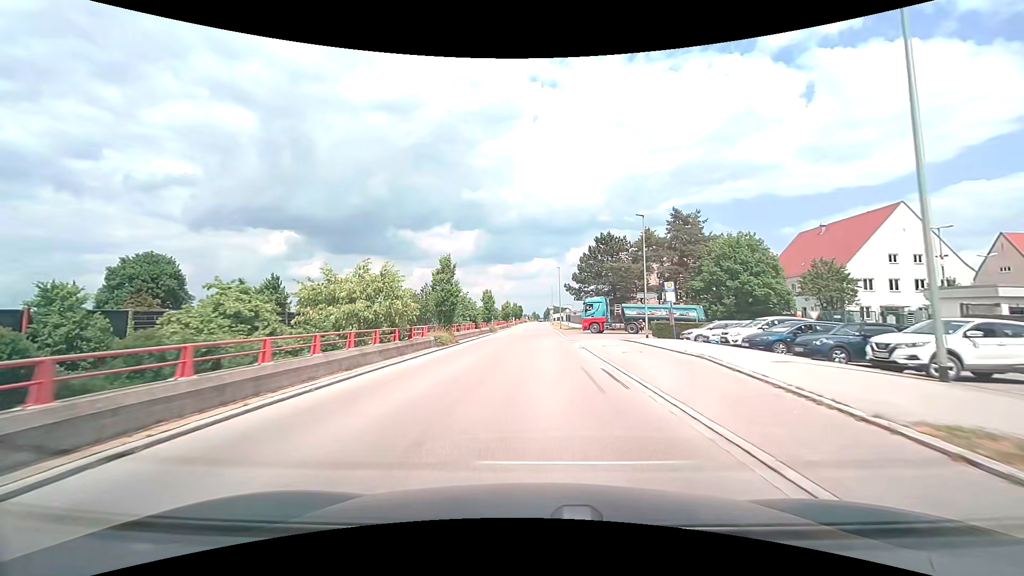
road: tertiary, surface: asphalt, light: Day
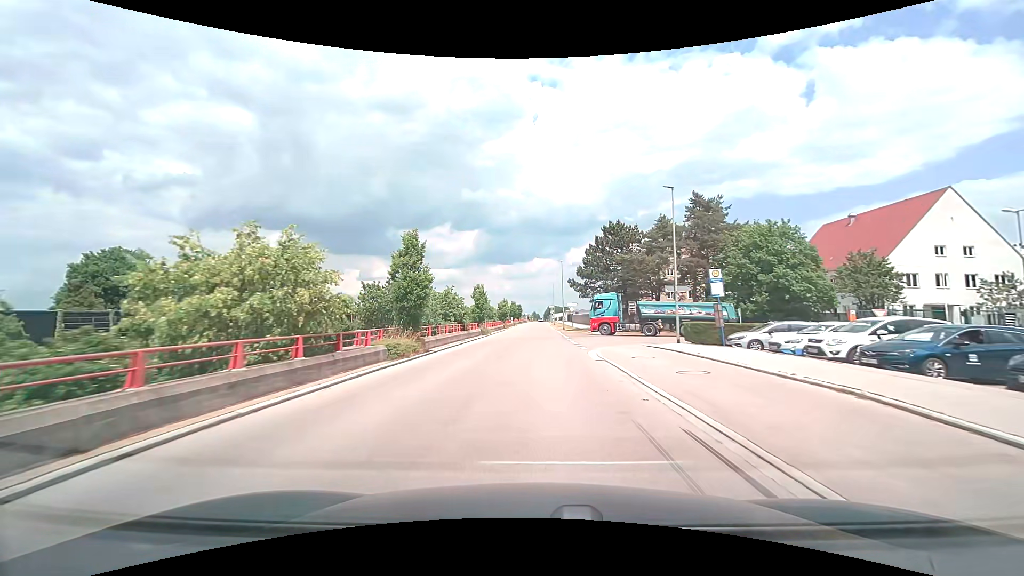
(0.0, +7.6) m; 0°
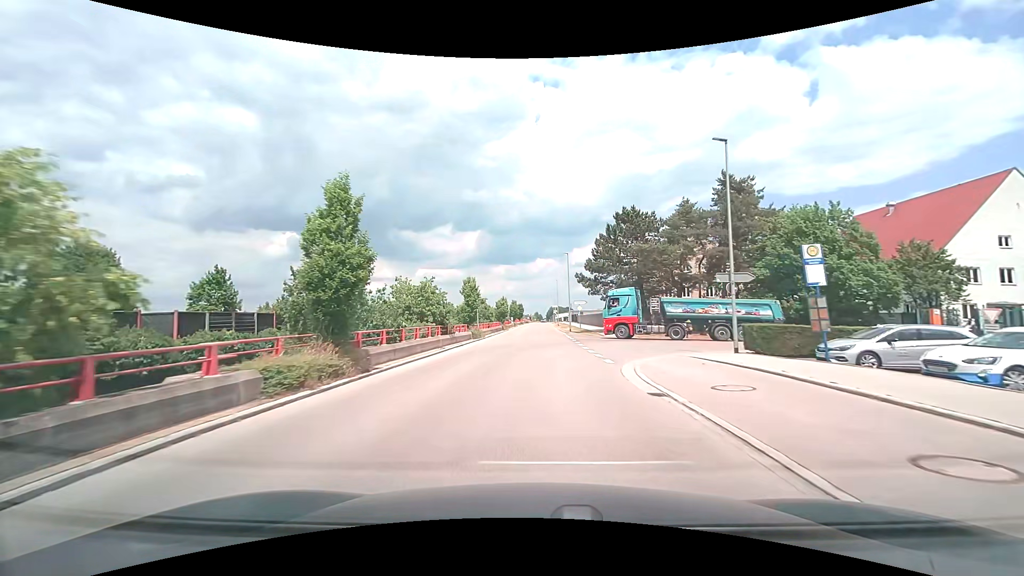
(0.0, +7.5) m; 0°
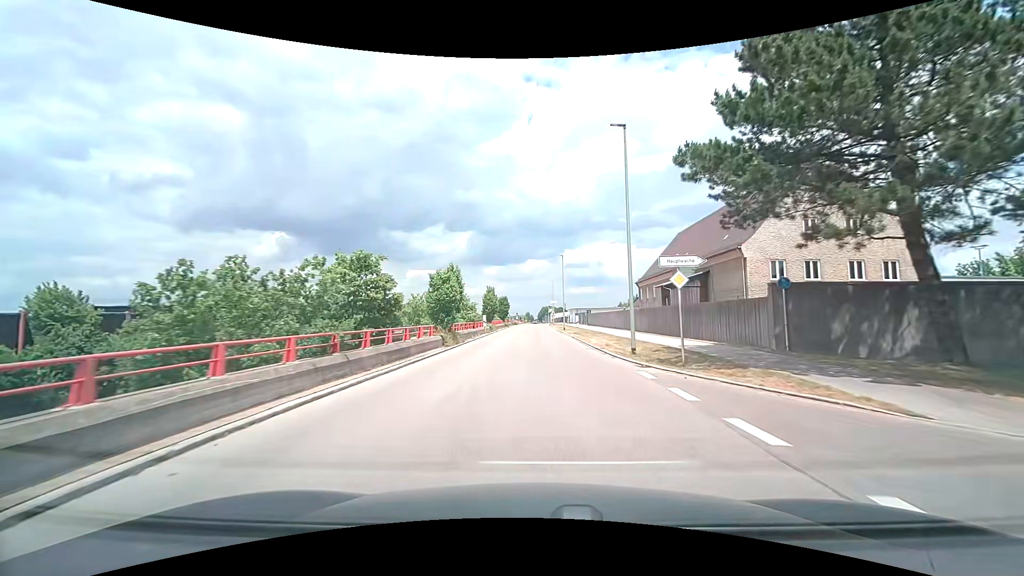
(-0.3, +37.0) m; +1°
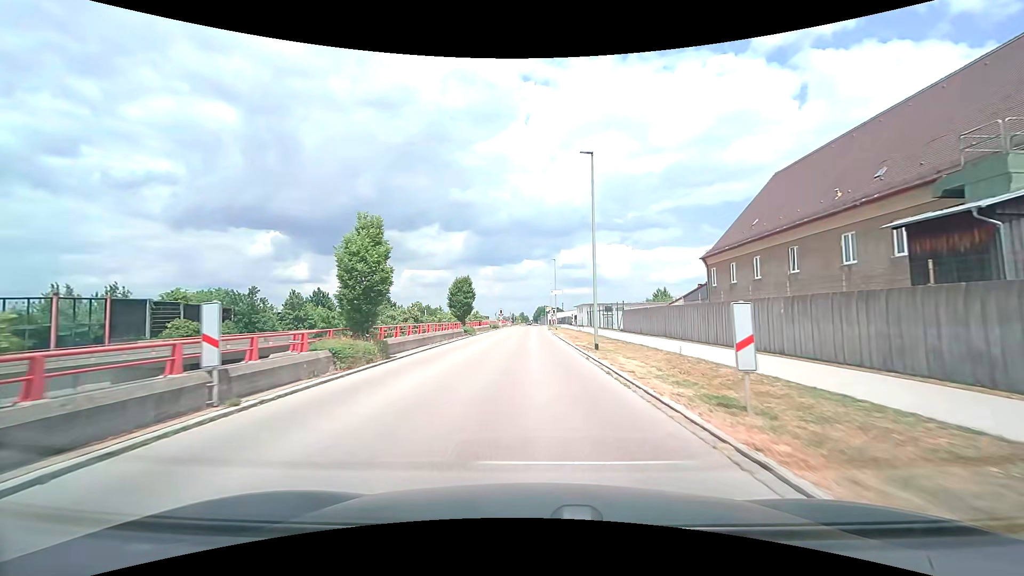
(+0.4, +36.5) m; 0°
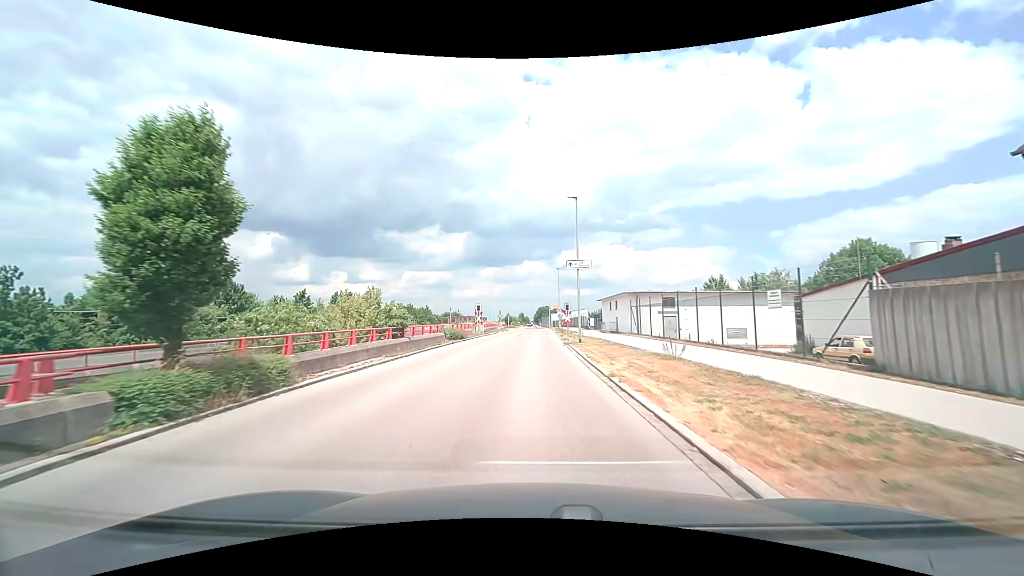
(0.0, +31.9) m; 0°
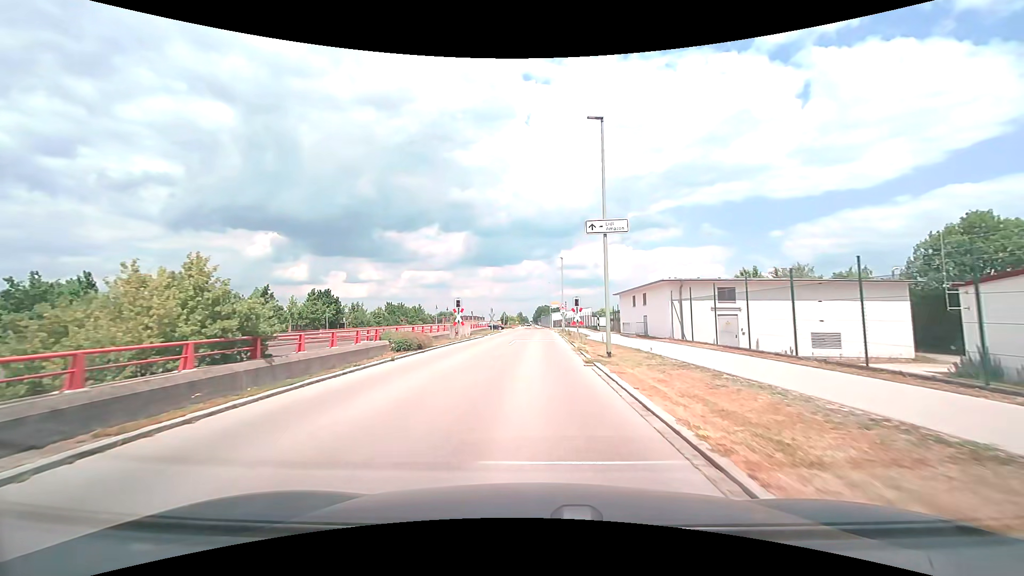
(0.0, +11.8) m; 0°
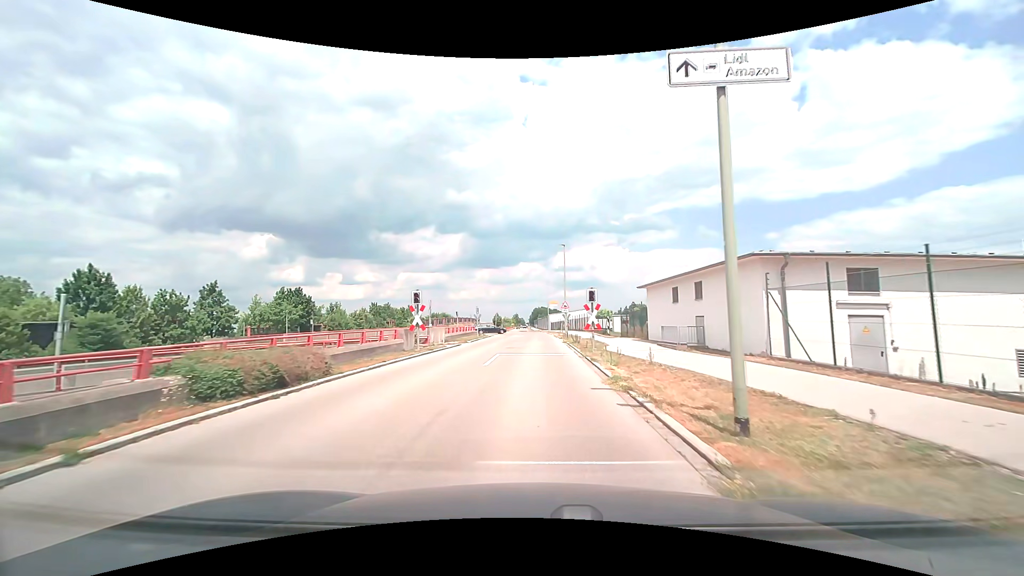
(0.0, +11.5) m; 0°
